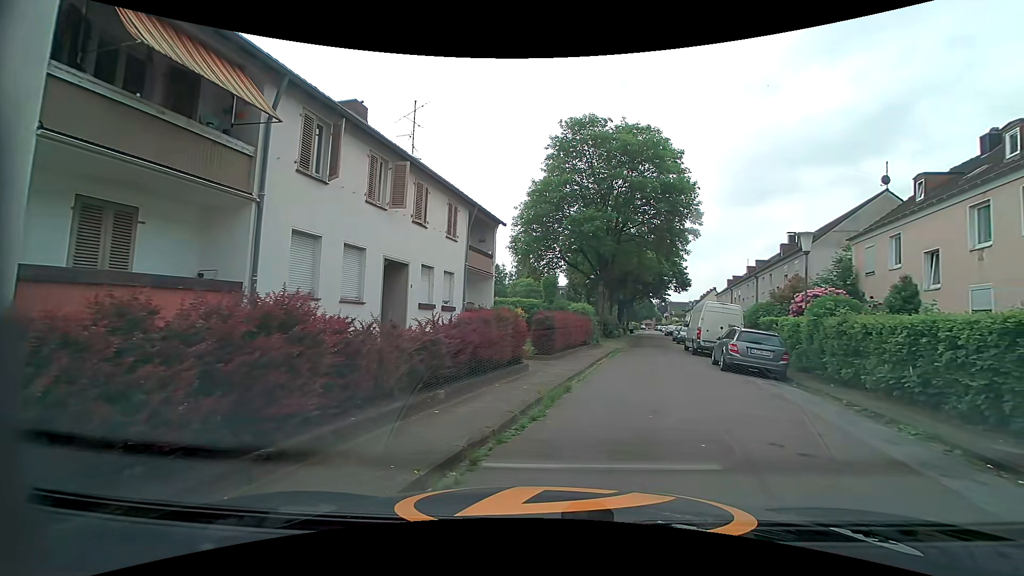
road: residential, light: Day
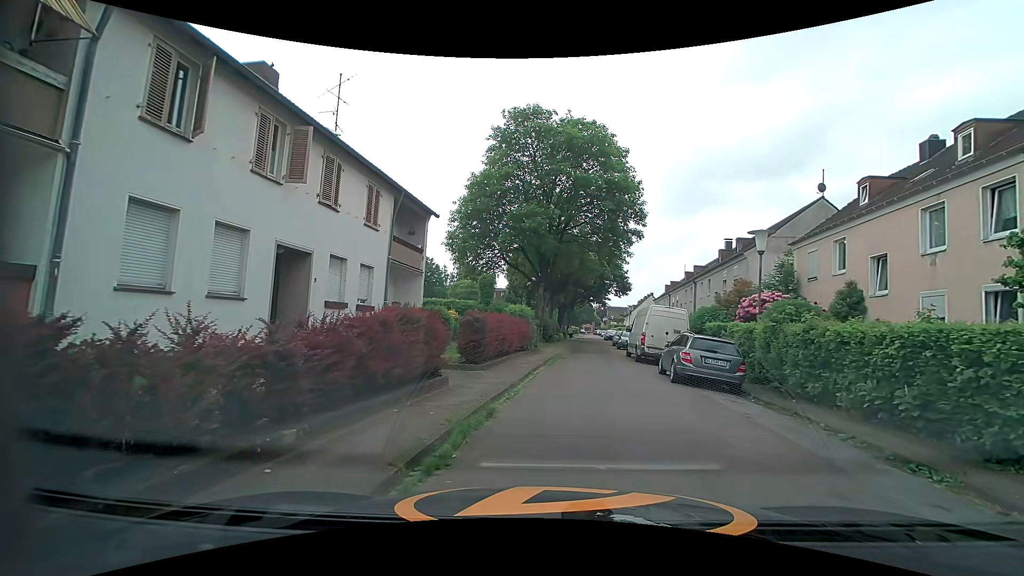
(+0.2, +2.5) m; +5°
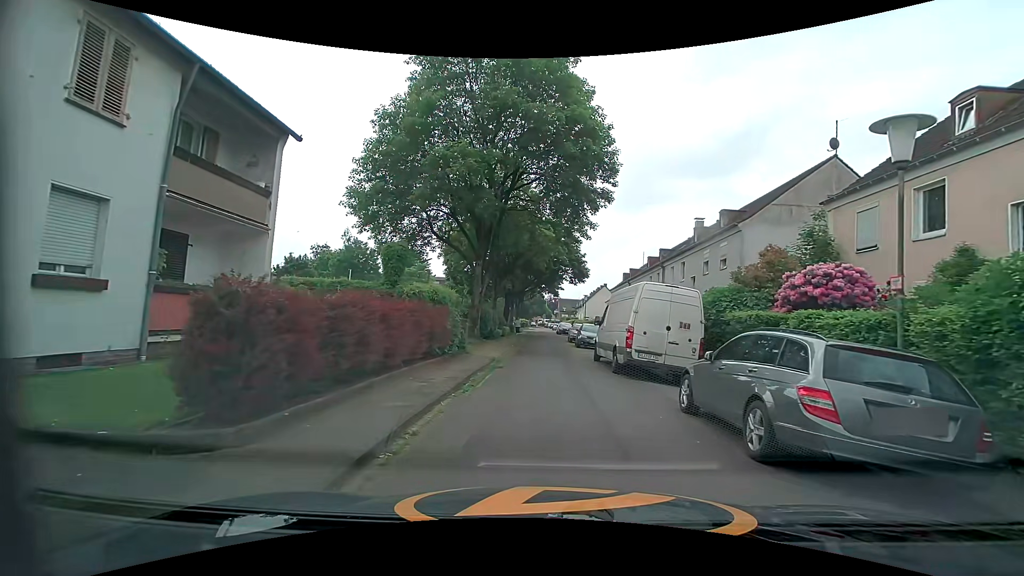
(+0.7, +9.0) m; +7°
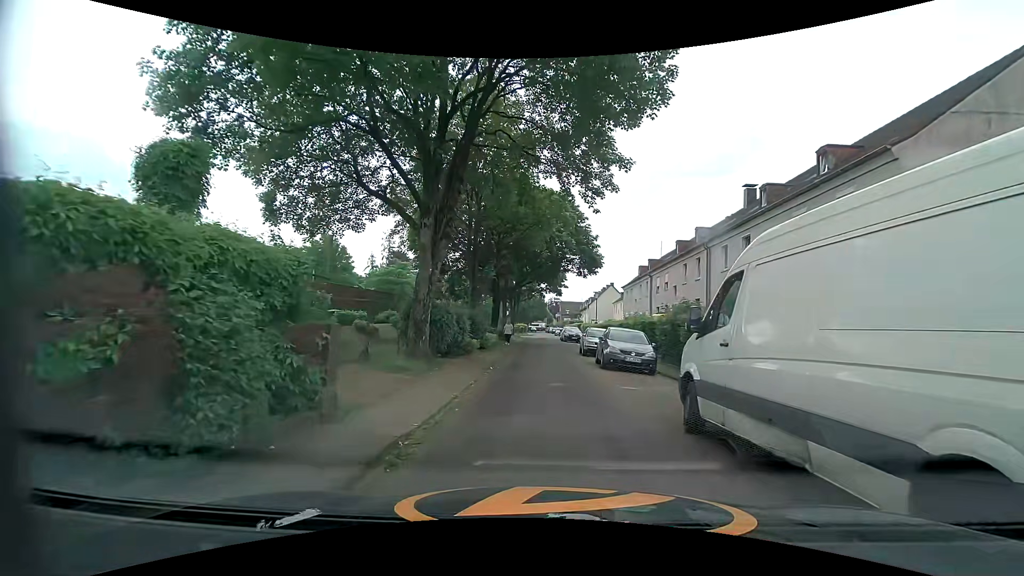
(-0.1, +12.0) m; -1°
